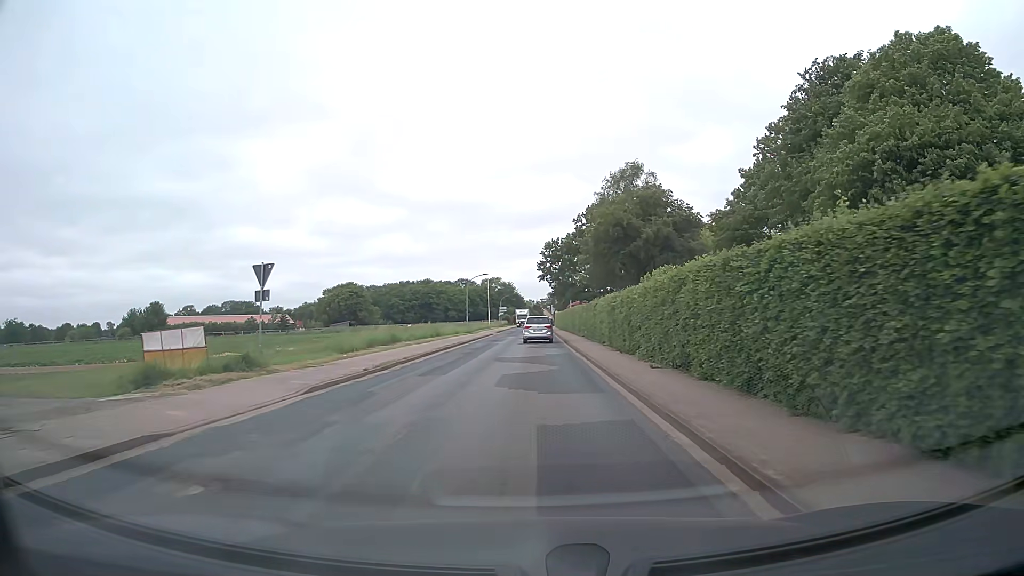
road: tertiary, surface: asphalt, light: Day
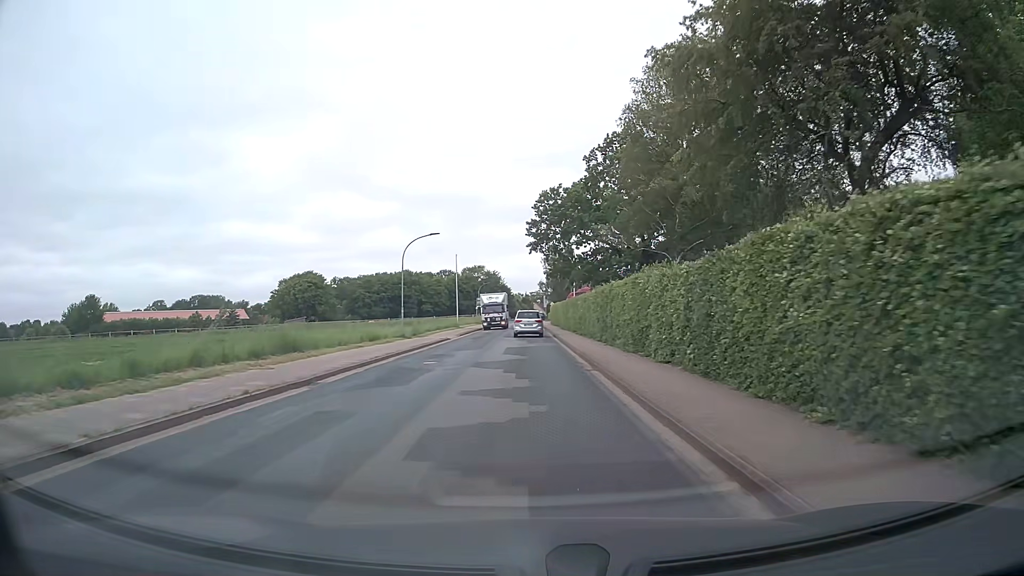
(+0.4, +32.4) m; +1°
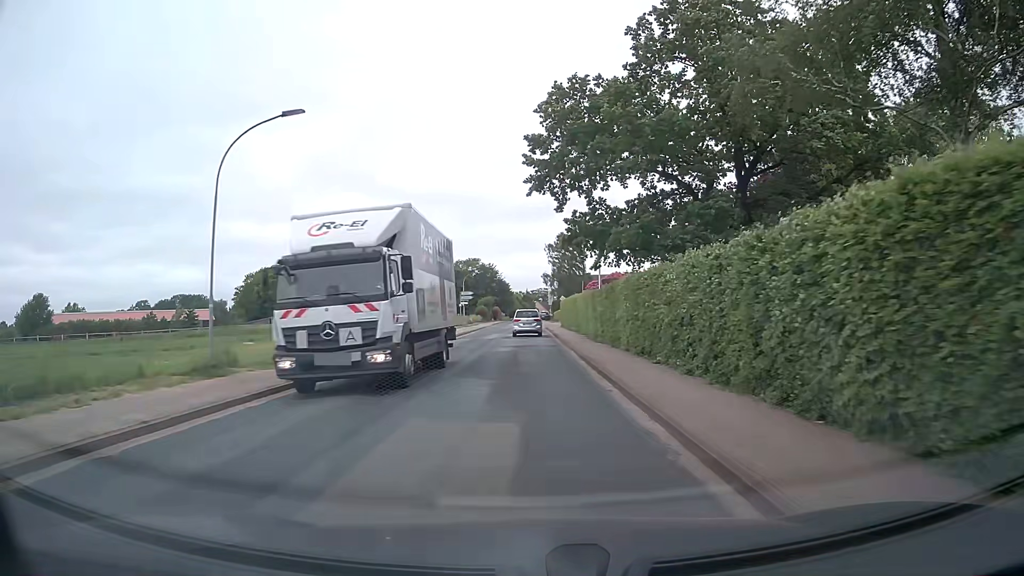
(+0.1, +26.2) m; 0°
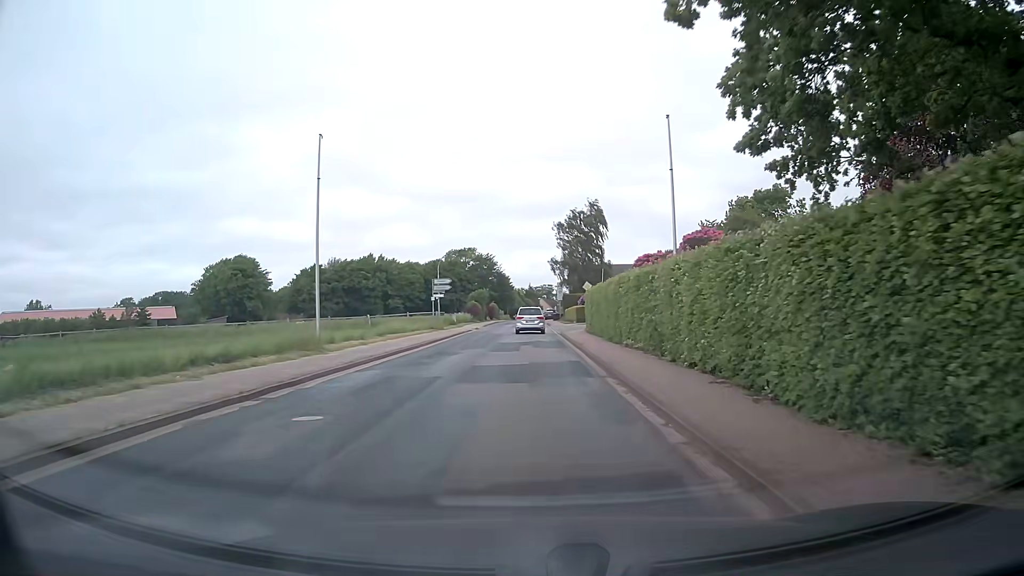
(-0.2, +24.6) m; -1°
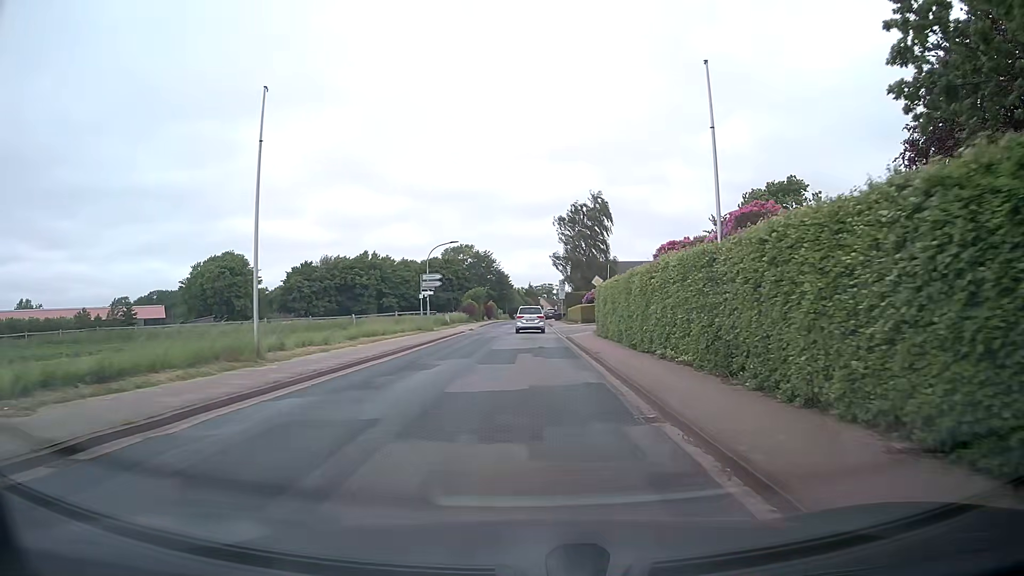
(0.0, +5.8) m; 0°
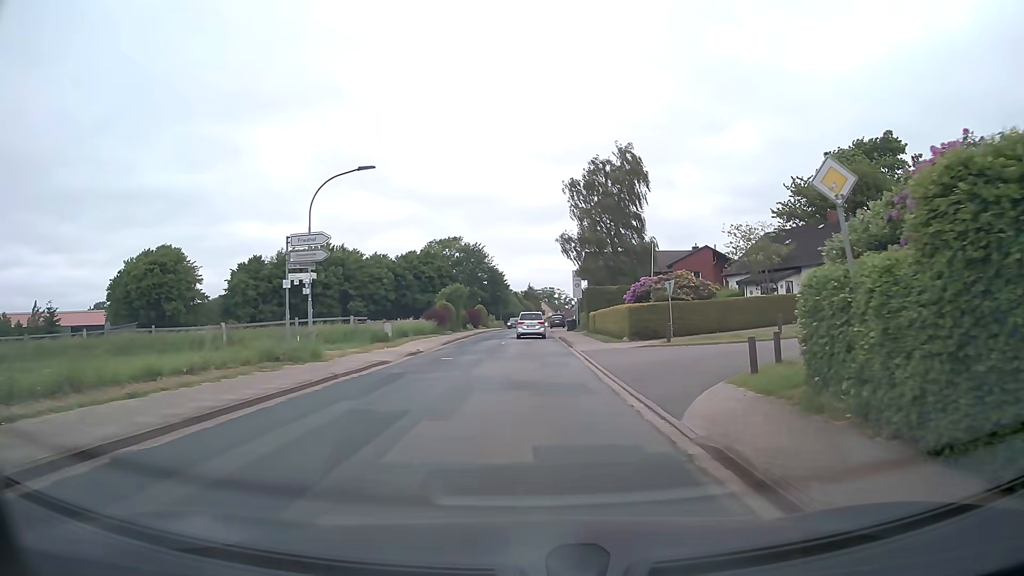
(+0.1, +27.1) m; 0°
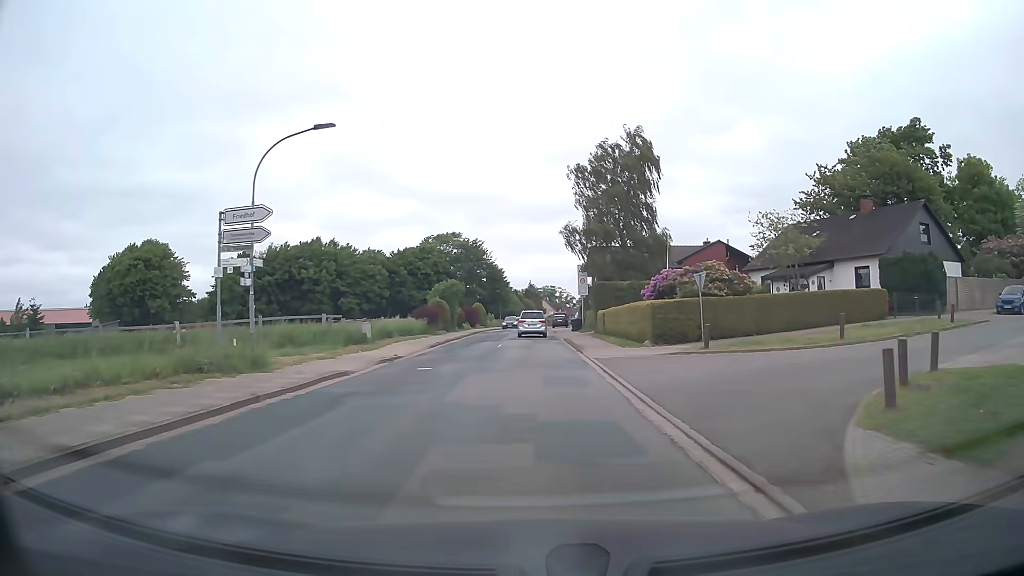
(0.0, +5.2) m; 0°
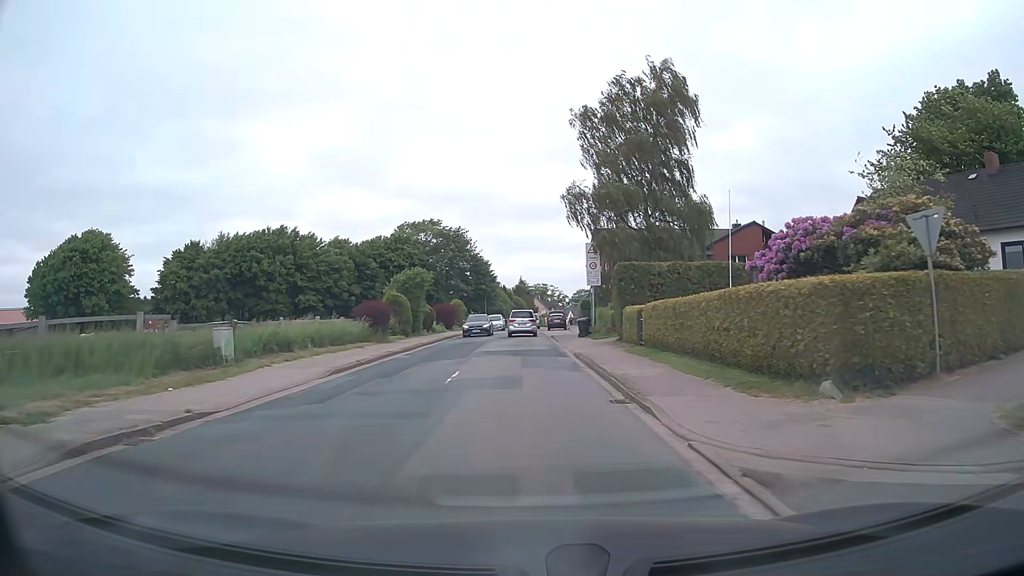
(+0.1, +15.2) m; +1°
(0, +10) (0, +20) (0, +30) (0, +40) (-1, +50) (-1, +60) (-1, +70) (-1, +80) (0, +90) (+1, +100) m
